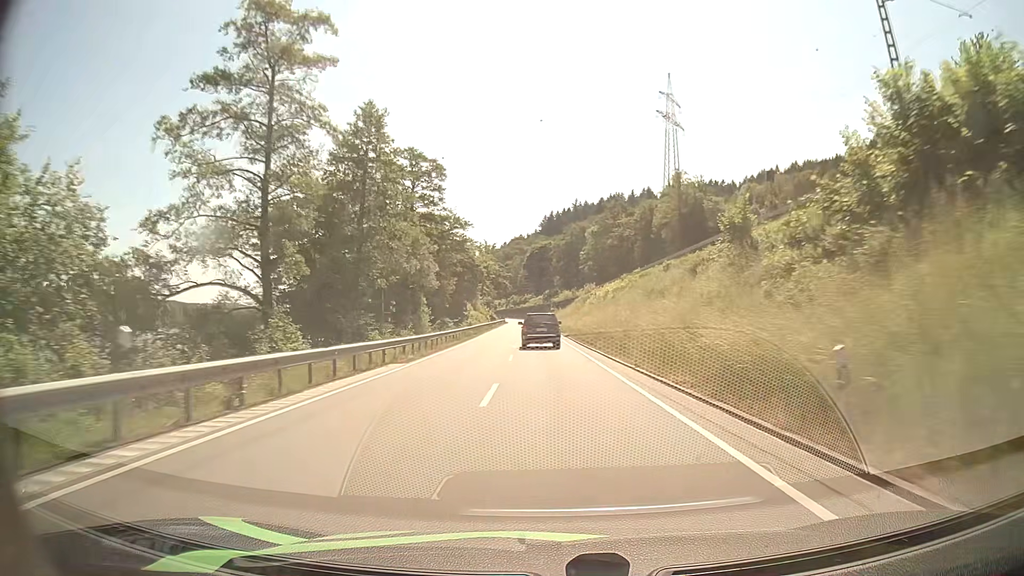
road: primary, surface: asphalt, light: Day
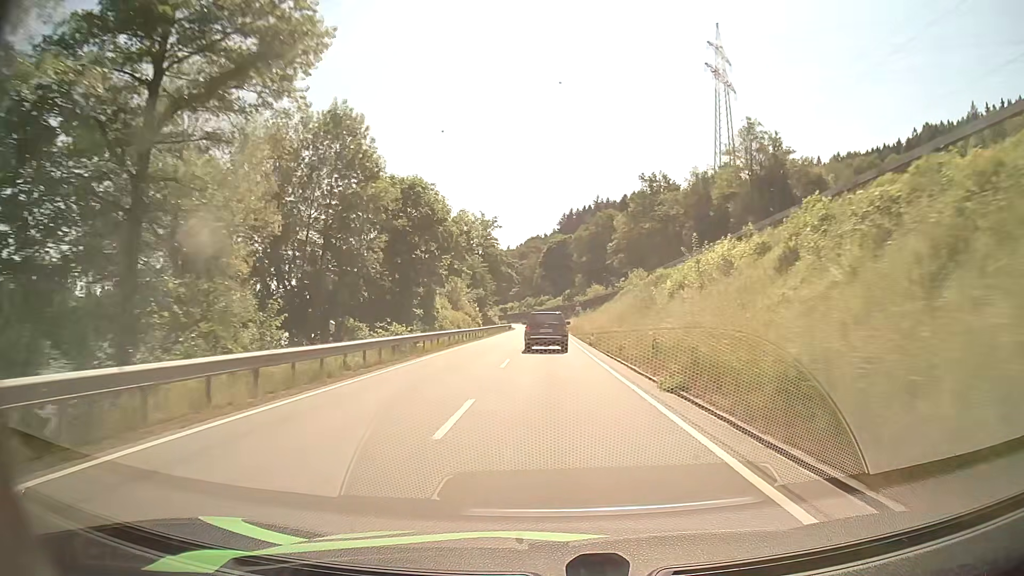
(-0.7, +39.0) m; -2°
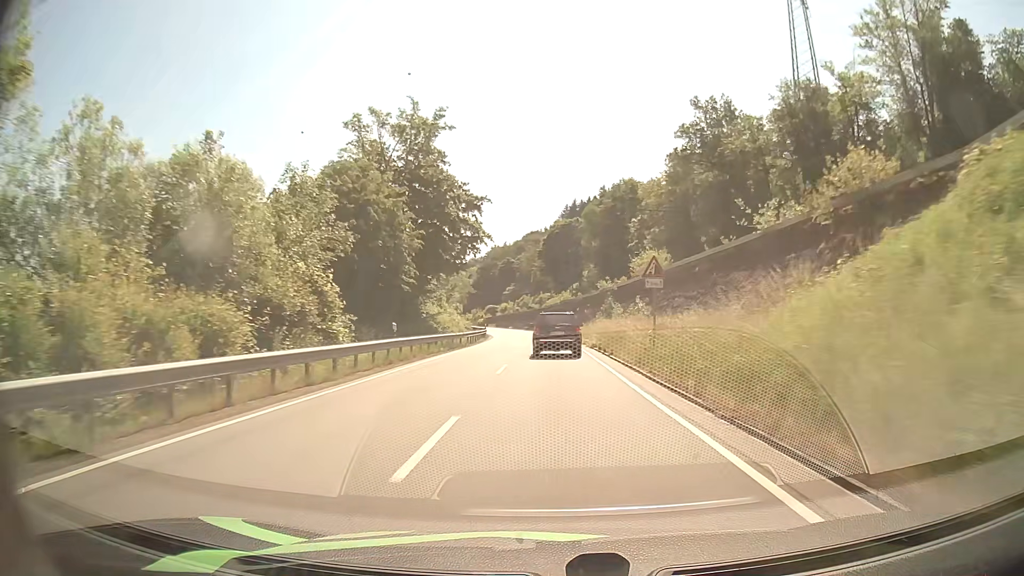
(-0.3, +49.5) m; 0°
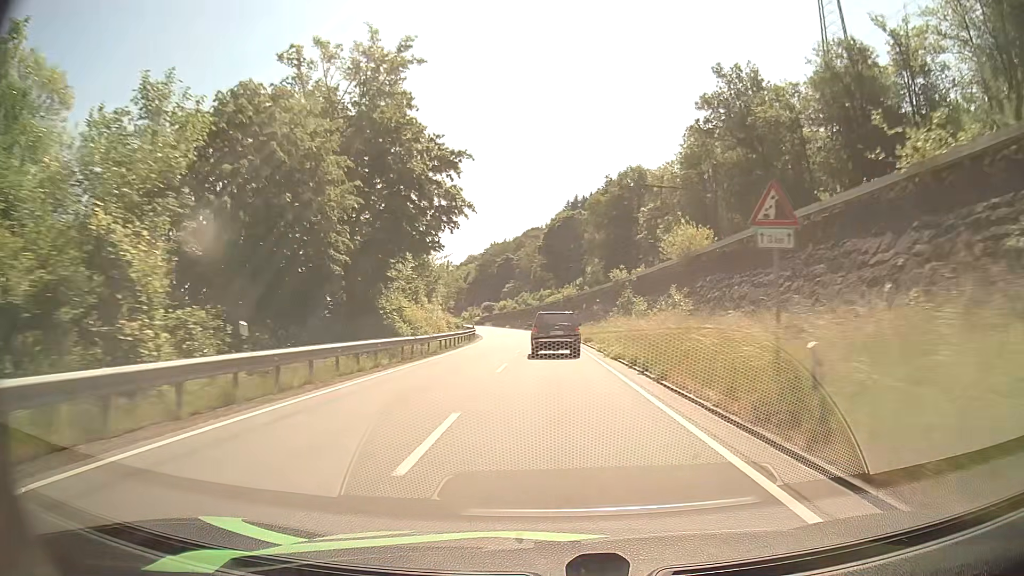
(0.0, +11.7) m; 0°
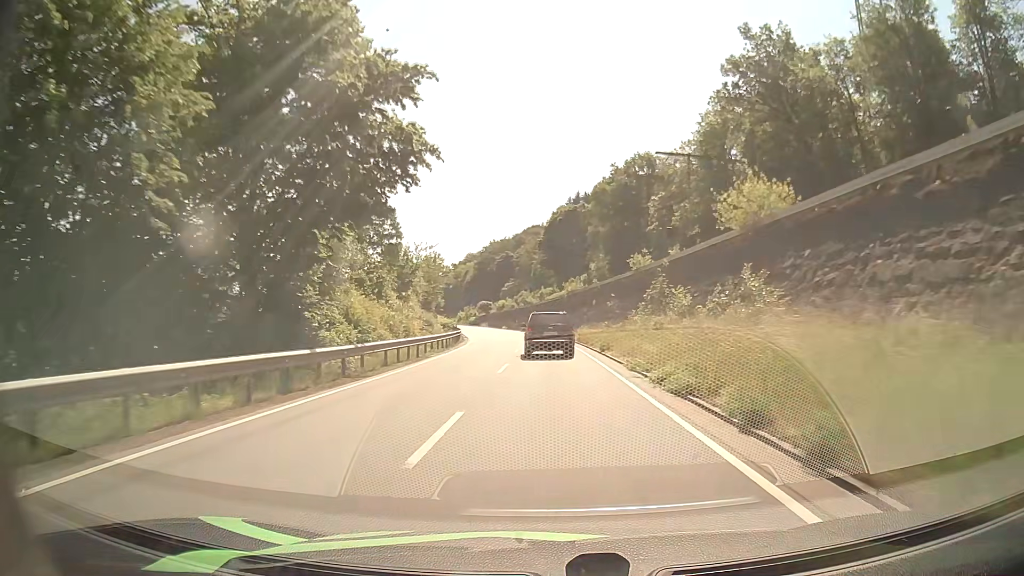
(0.0, +11.5) m; 0°
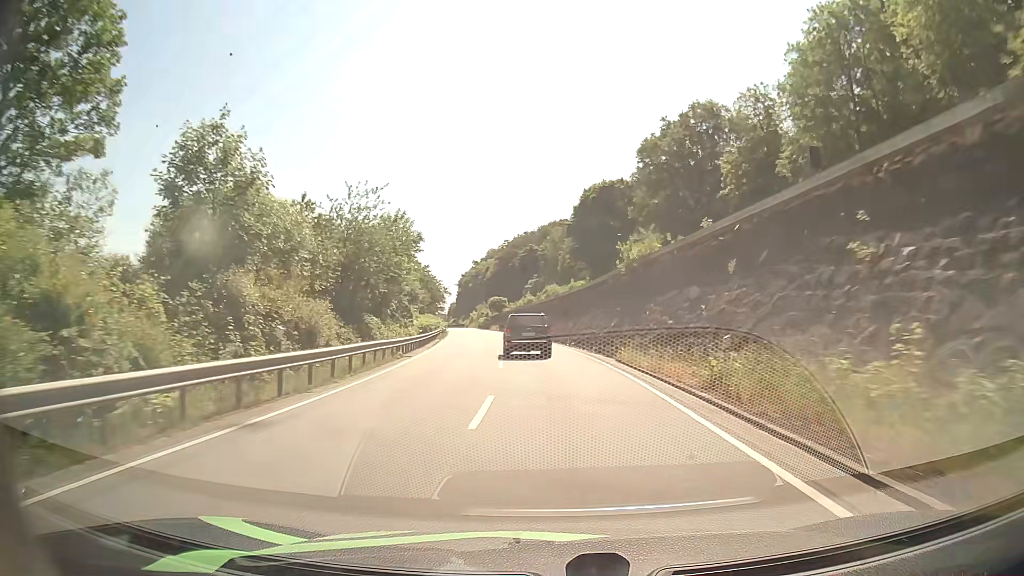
(-0.4, +33.3) m; -3°
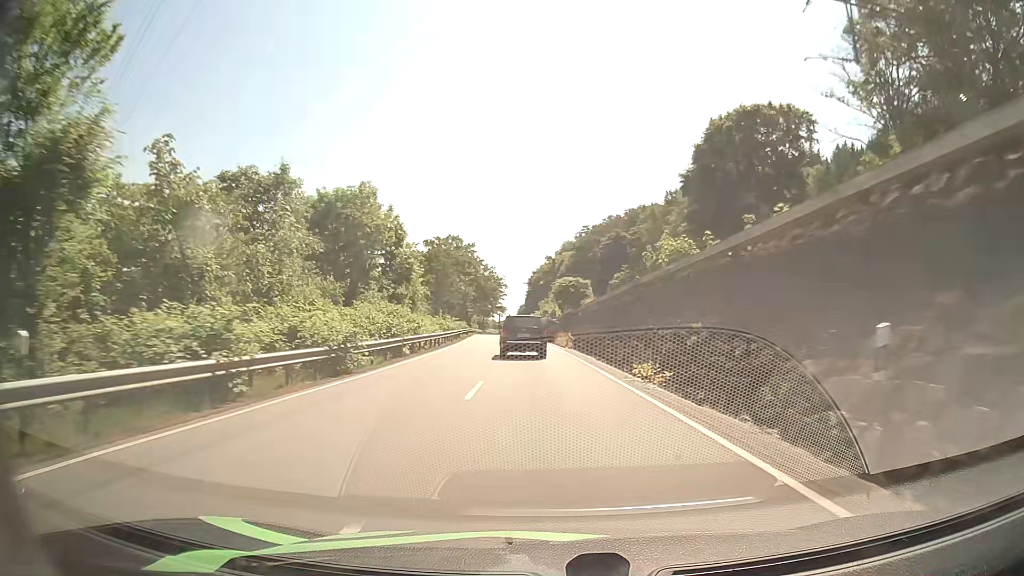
(-3.5, +55.9) m; -7°
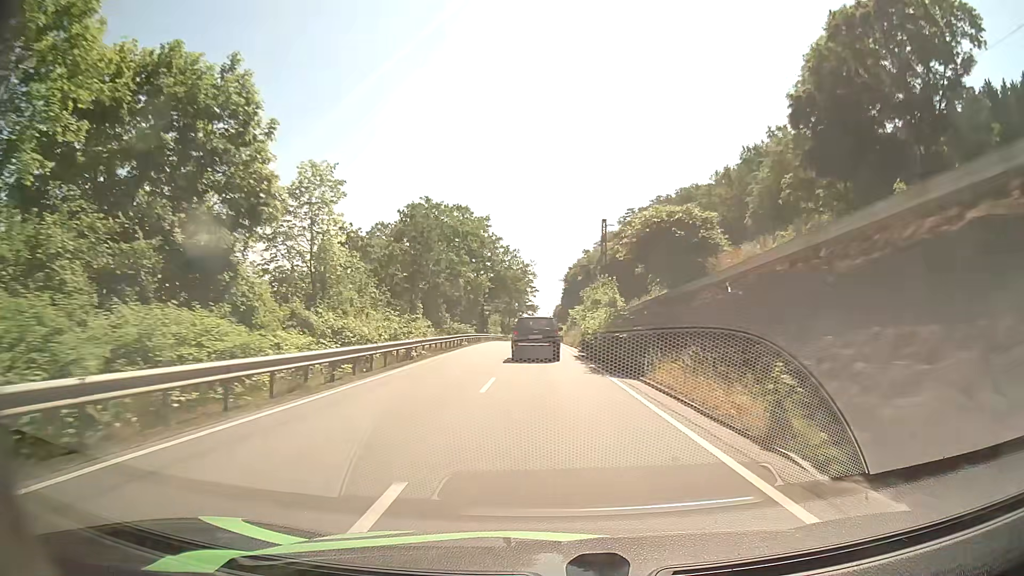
(-0.7, +34.5) m; -3°
(0, +10) (0, +20) (0, +30) (-1, +40) (-1, +50) (-1, +60) (-1, +70) (-1, +80) (-1, +90) (0, +100) m
